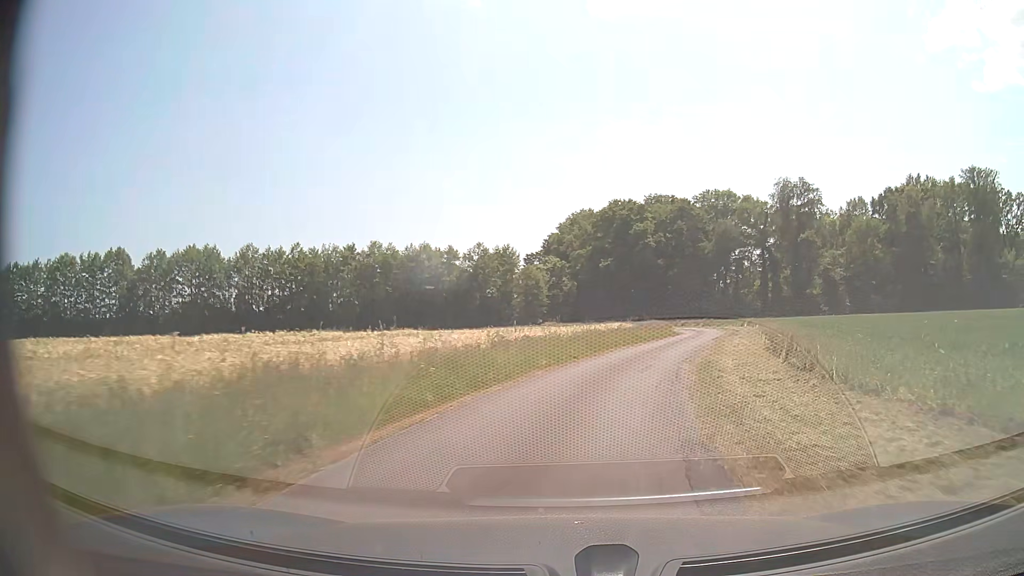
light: Day
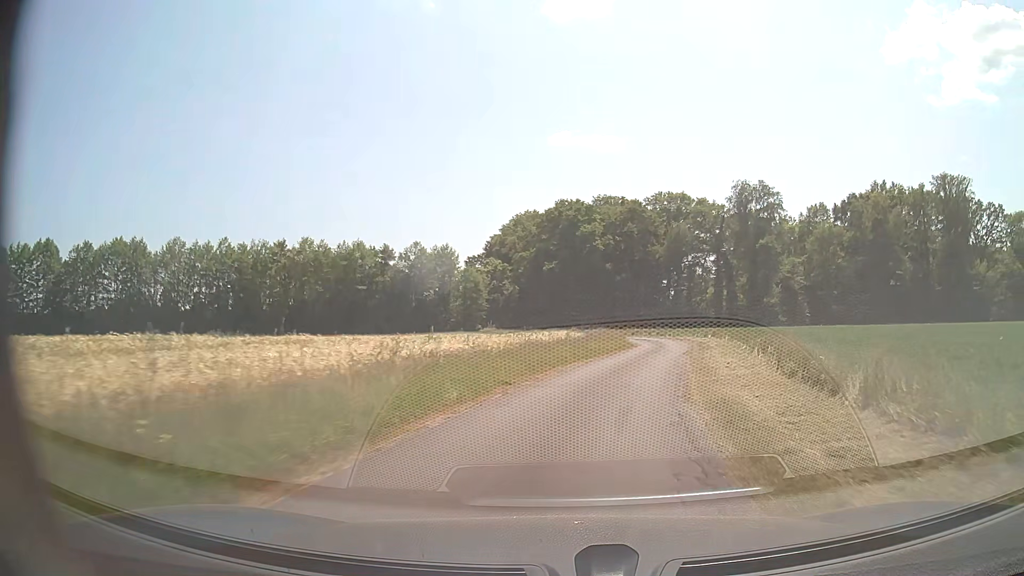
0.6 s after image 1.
(+0.3, +7.5) m; +4°
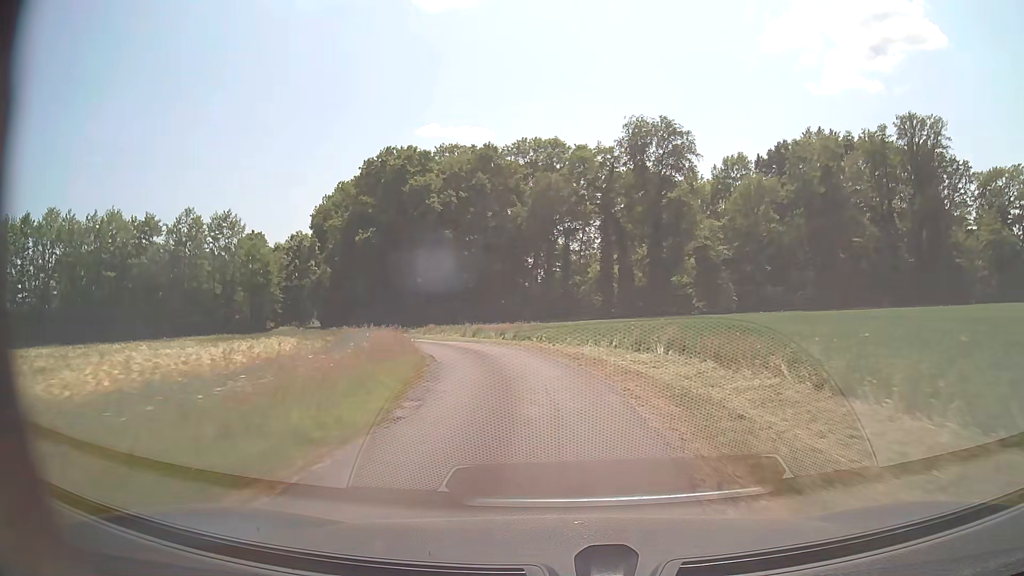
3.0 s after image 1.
(+5.6, +33.8) m; +12°
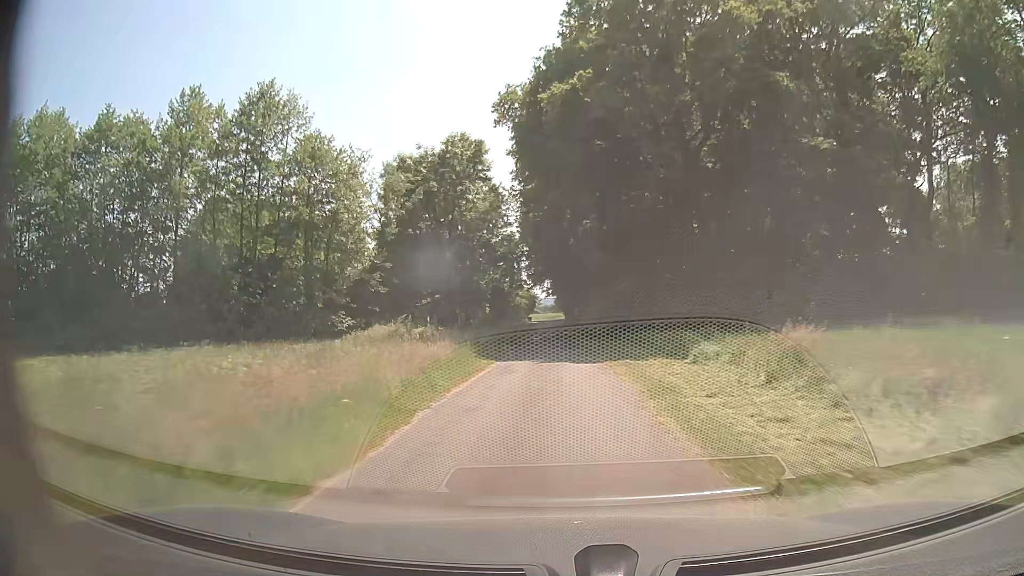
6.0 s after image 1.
(-10.0, +47.3) m; -24°
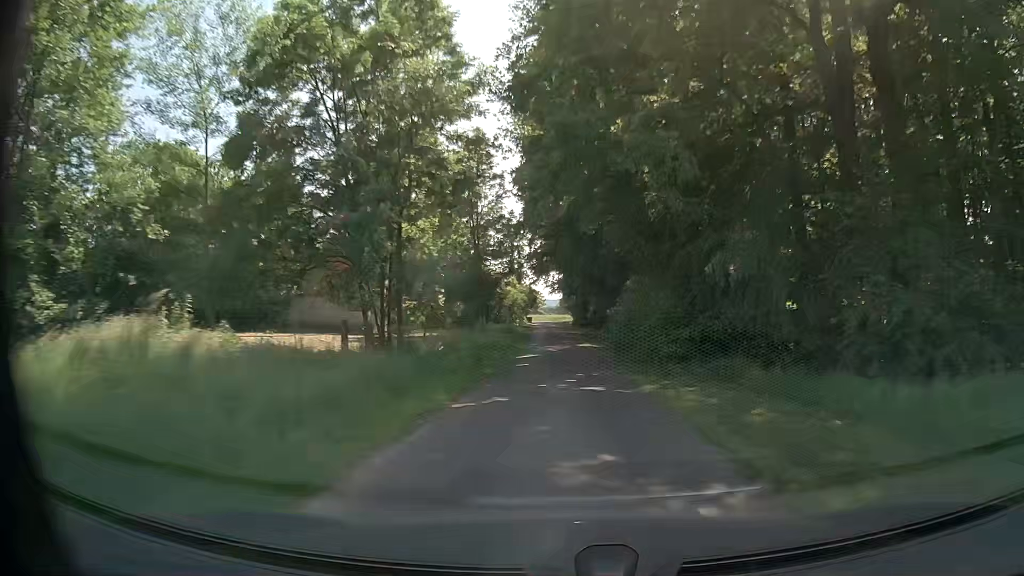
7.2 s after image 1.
(-0.4, +22.3) m; -1°
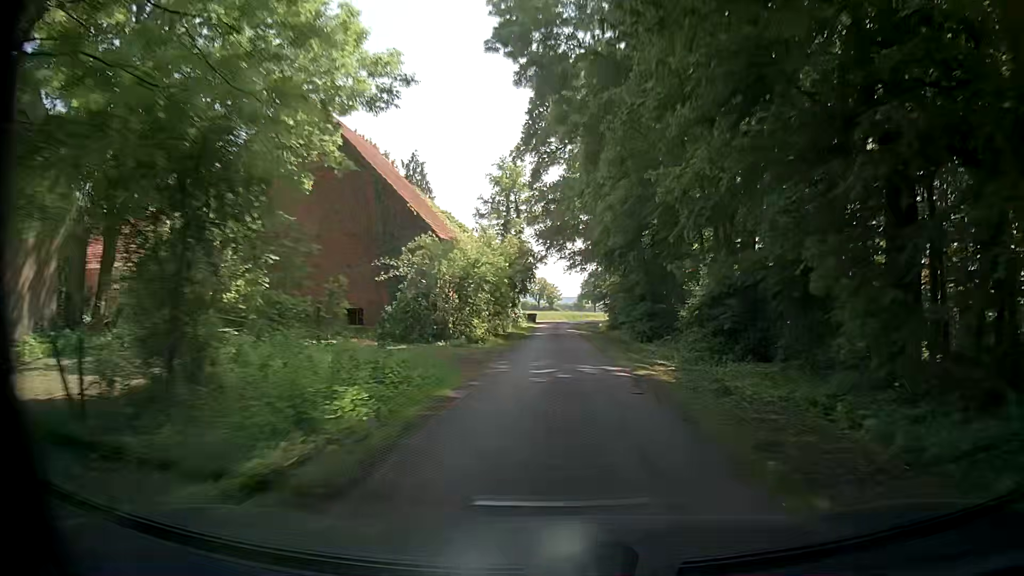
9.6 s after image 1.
(-0.2, +44.2) m; 0°
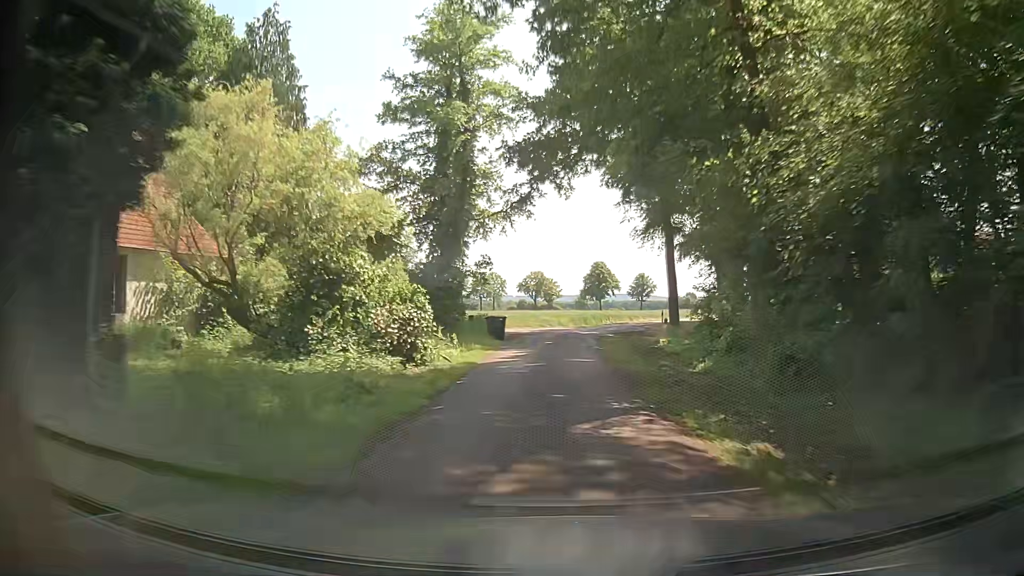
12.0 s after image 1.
(-0.5, +39.4) m; -1°
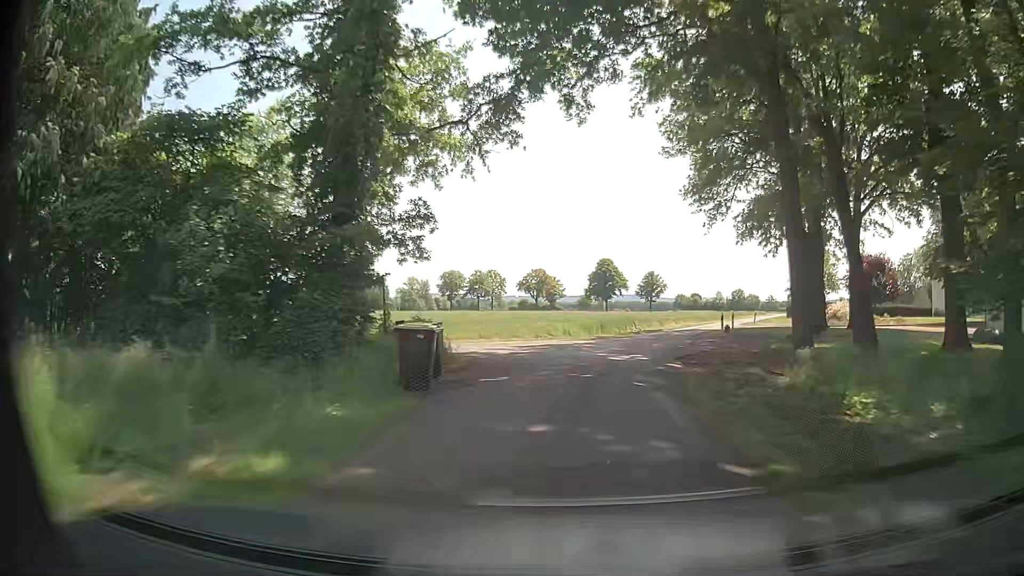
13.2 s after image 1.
(0.0, +17.5) m; 0°
(0, +10) (+2, +20) (+4, +30) (+7, +39) (+11, +48) (+14, +58) (+18, +67) (+22, +76) (+25, +86) (+29, +95) m
